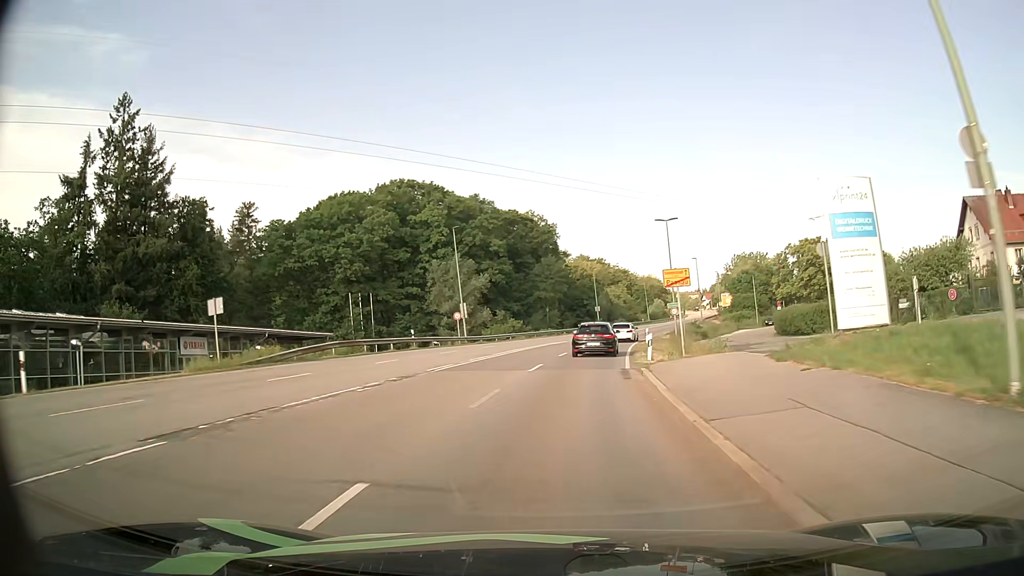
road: secondary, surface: asphalt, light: Day
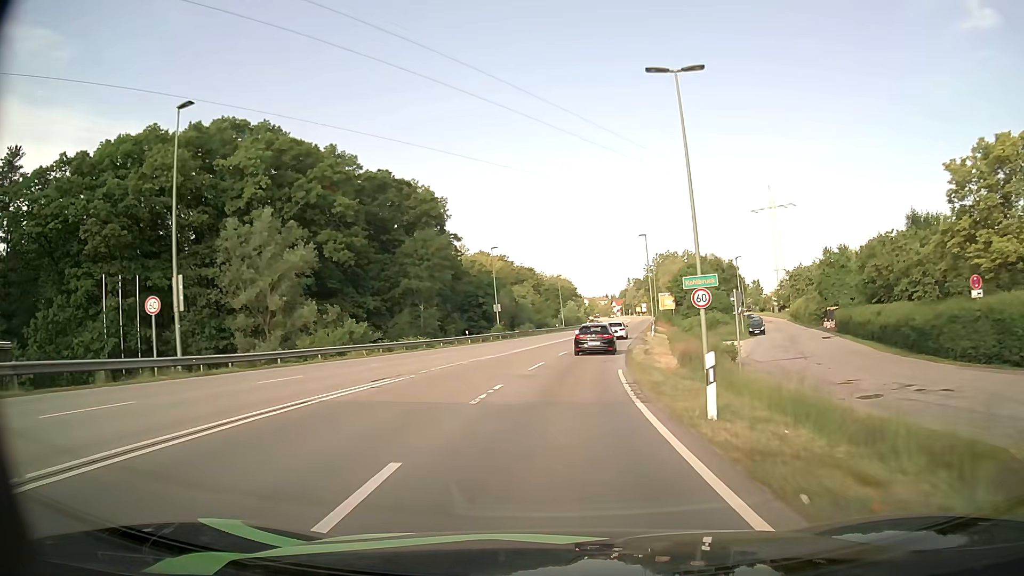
(+2.4, +34.7) m; +8°
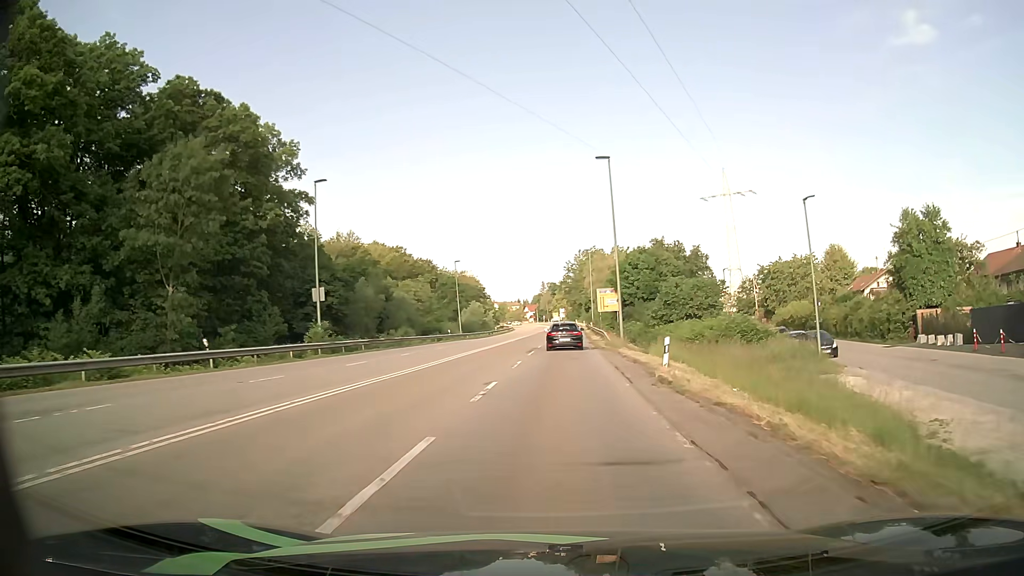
(+2.4, +35.4) m; +8°
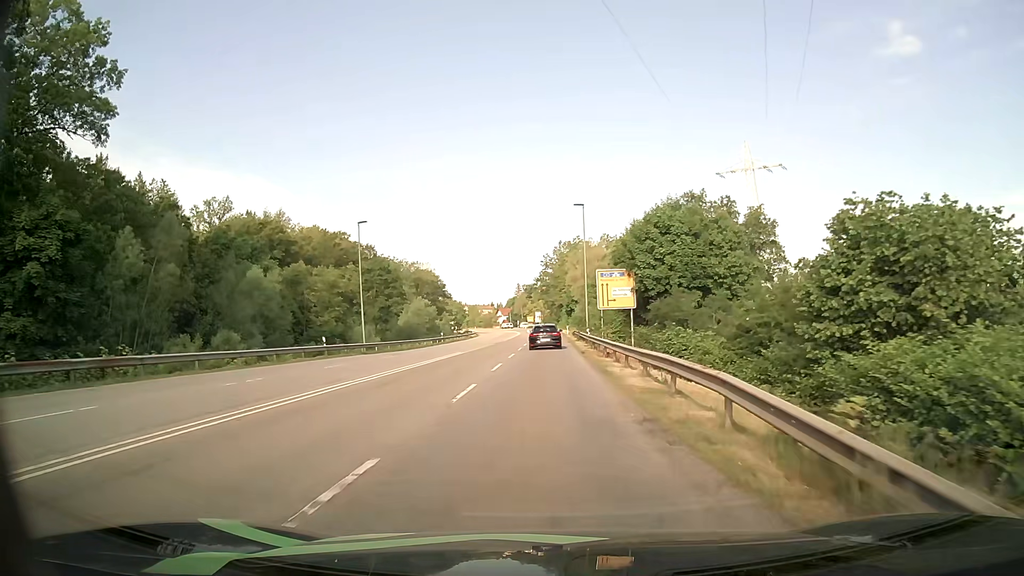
(+1.1, +35.7) m; +2°
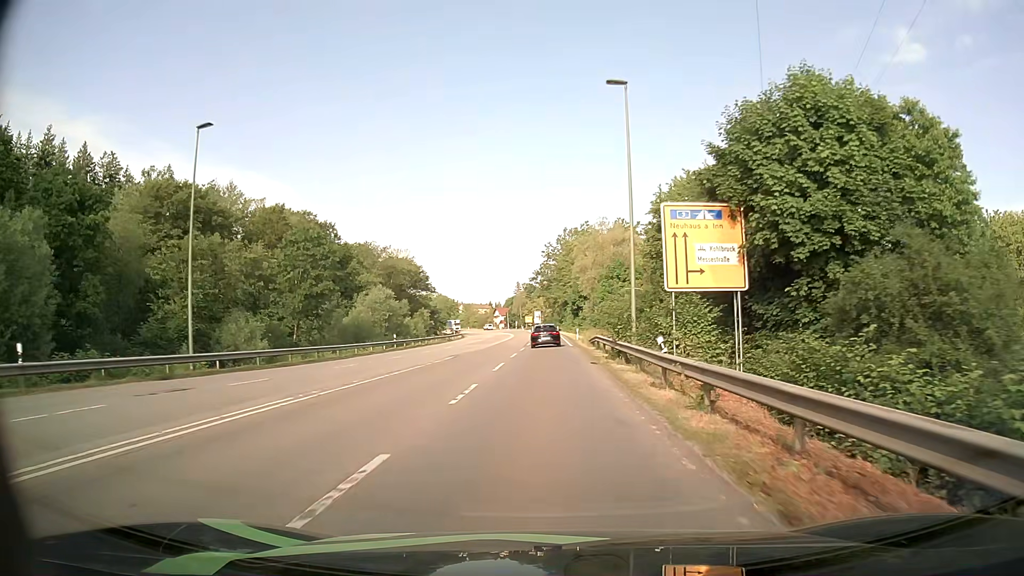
(0.0, +26.6) m; 0°
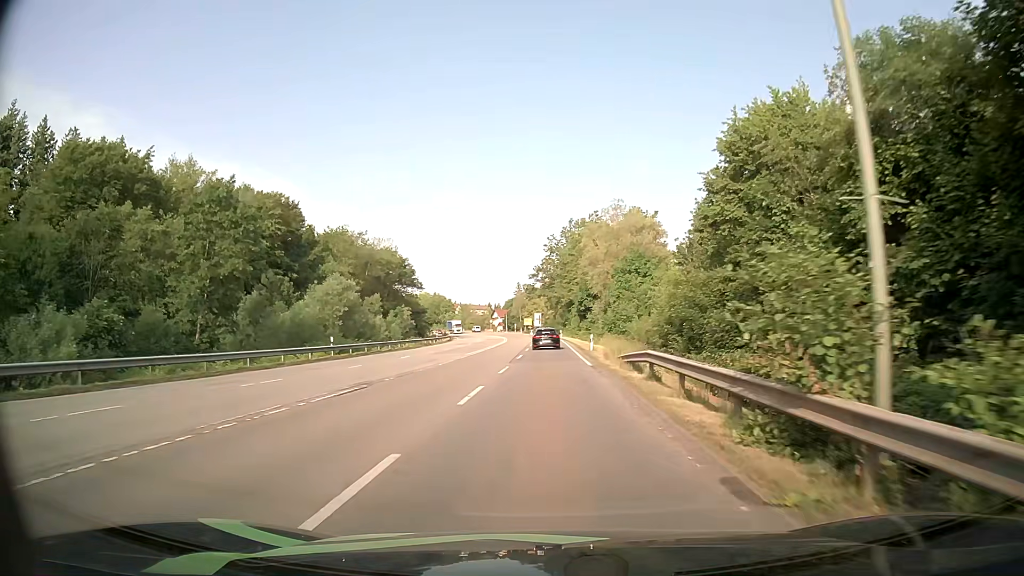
(0.0, +17.6) m; 0°
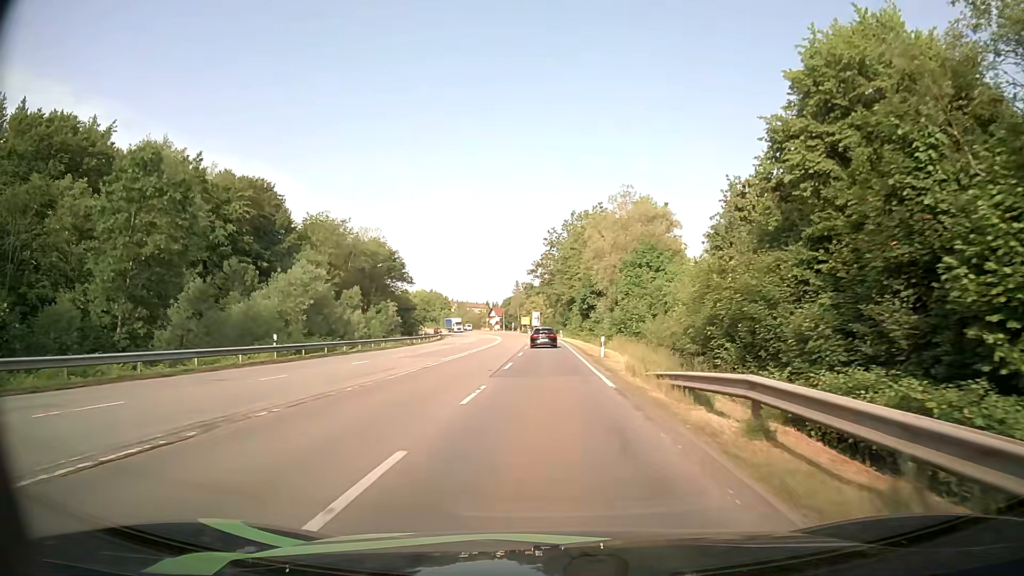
(0.0, +8.8) m; 0°
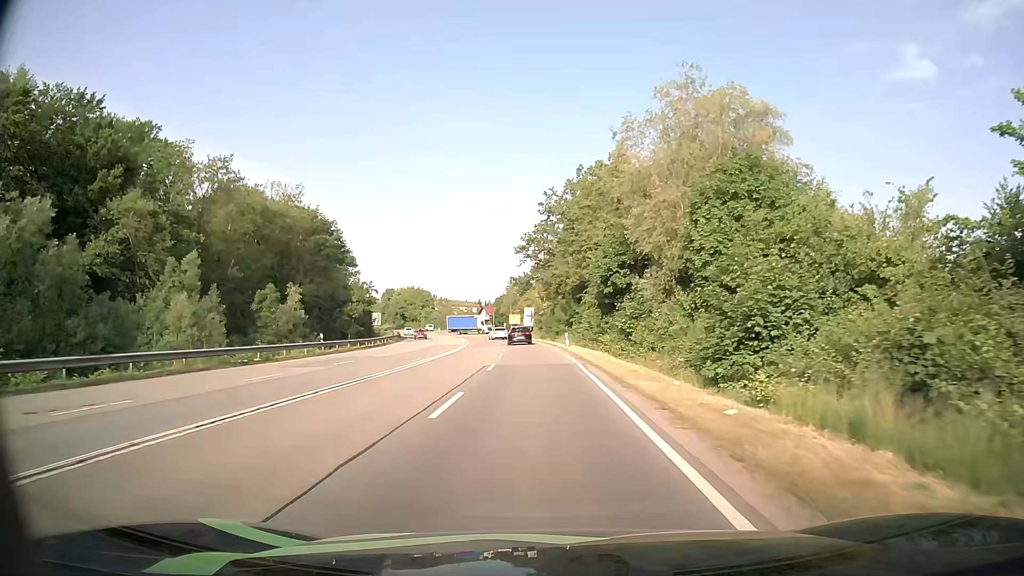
(+0.3, +35.8) m; 0°
(0, +10) (0, +20) (-1, +30) (-1, +40) (-2, +50) (-3, +60) (-4, +70) (-5, +80) (-6, +90) (-8, +100) m
